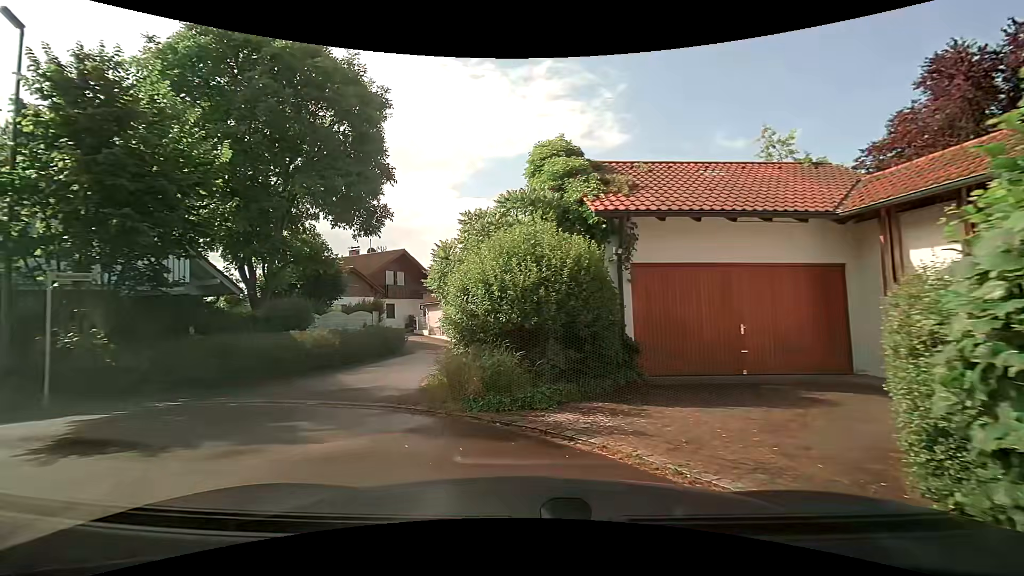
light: Day
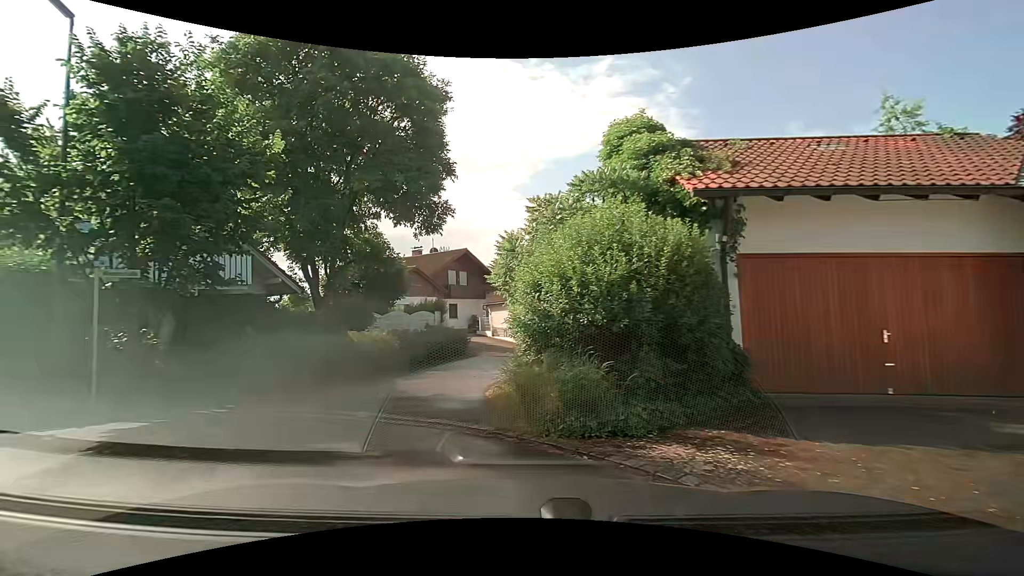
(-0.1, +1.5) m; -7°
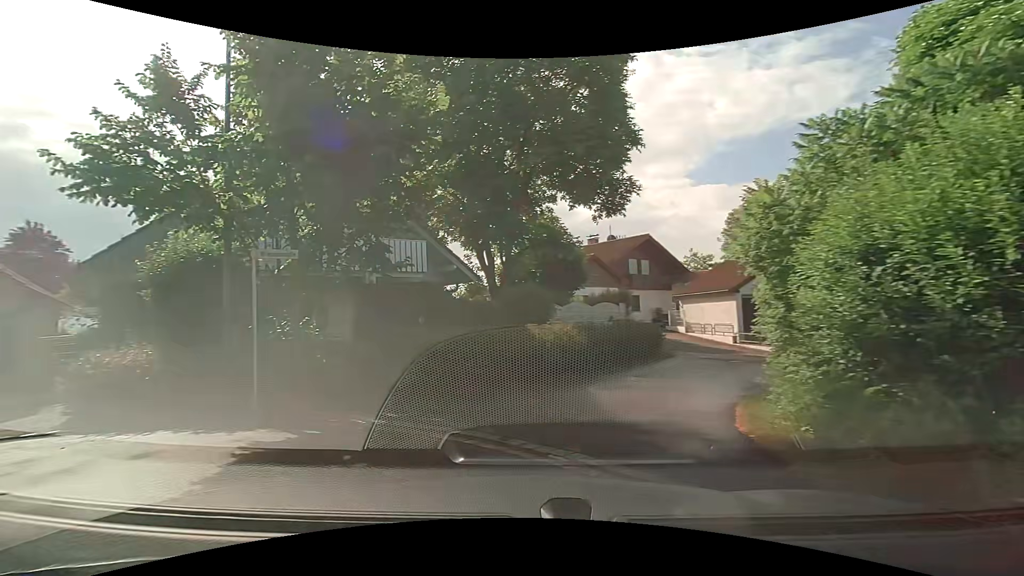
(-0.3, +2.9) m; -17°
